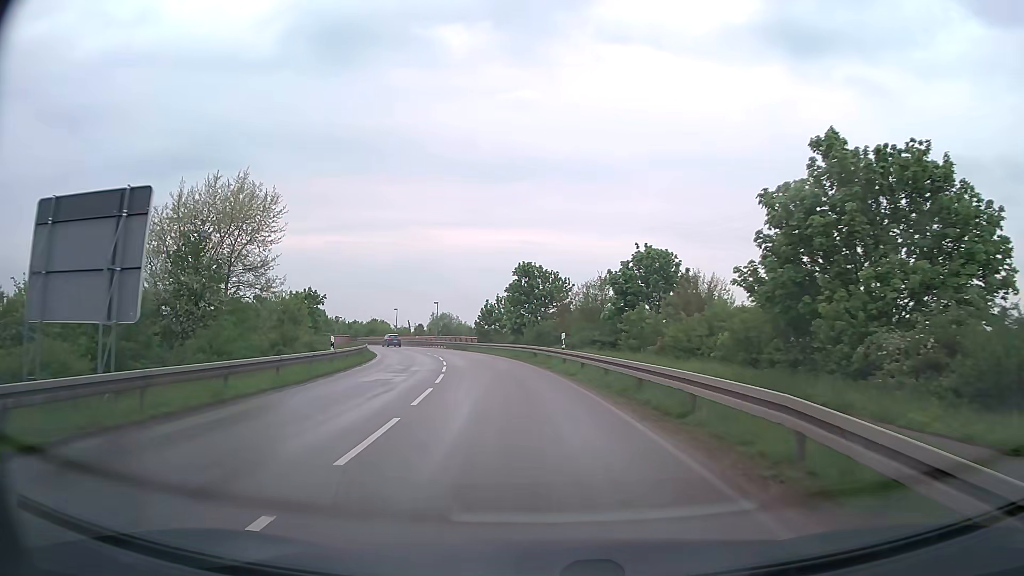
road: secondary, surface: asphalt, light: Day
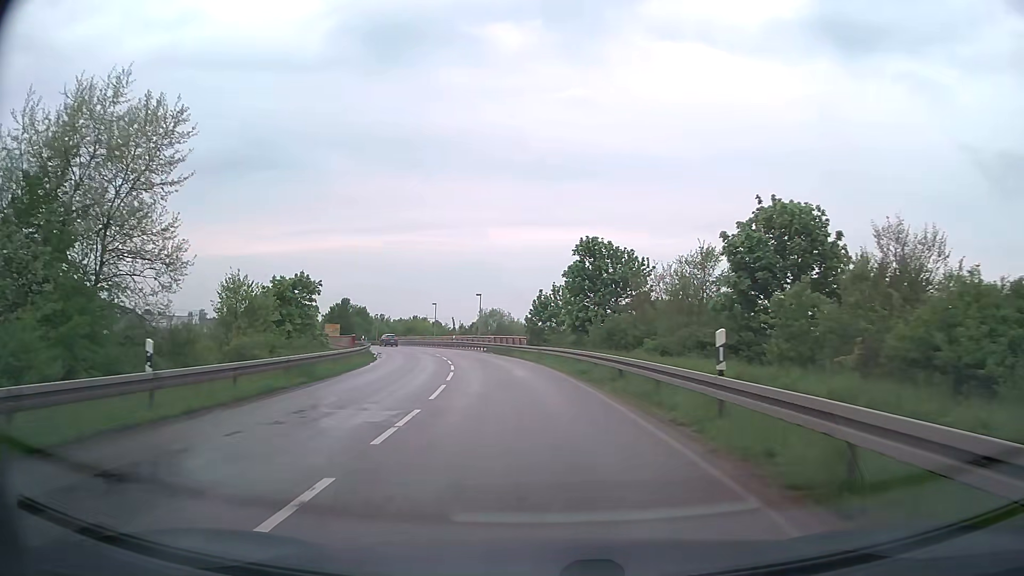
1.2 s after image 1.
(-0.8, +16.6) m; -5°
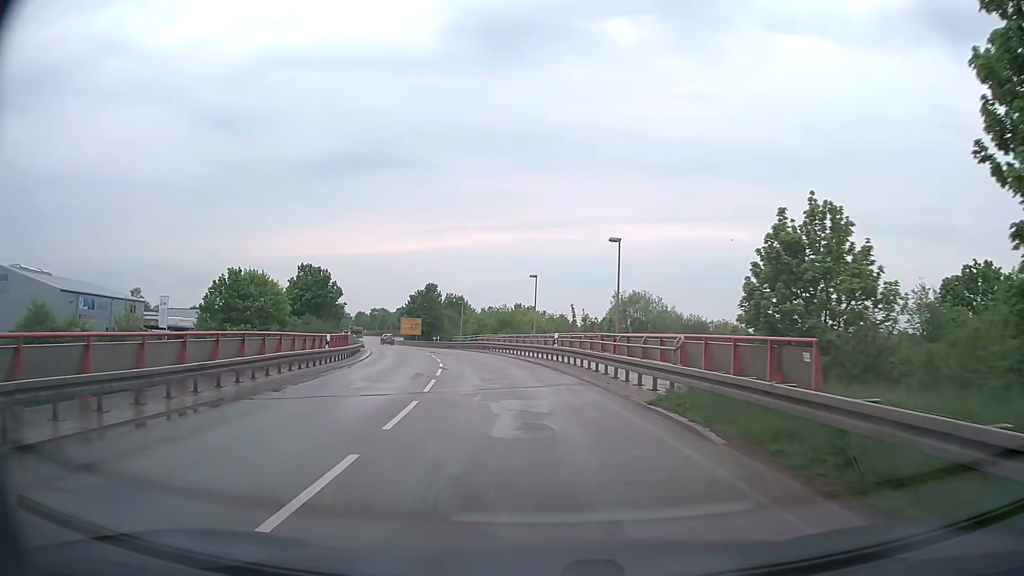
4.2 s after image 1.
(-3.9, +40.8) m; -11°
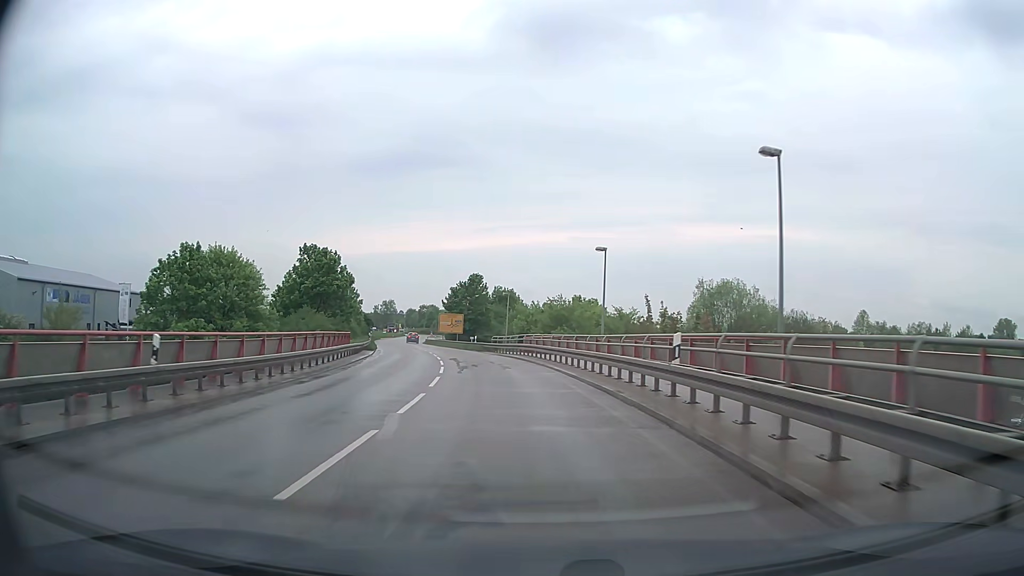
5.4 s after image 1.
(-0.7, +16.2) m; -5°
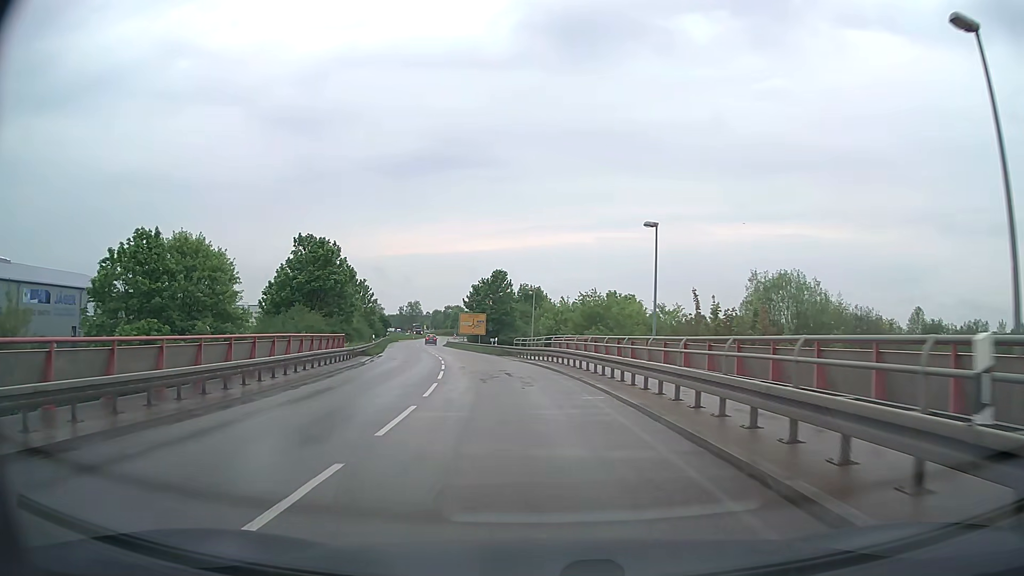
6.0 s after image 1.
(-0.2, +8.1) m; -3°
